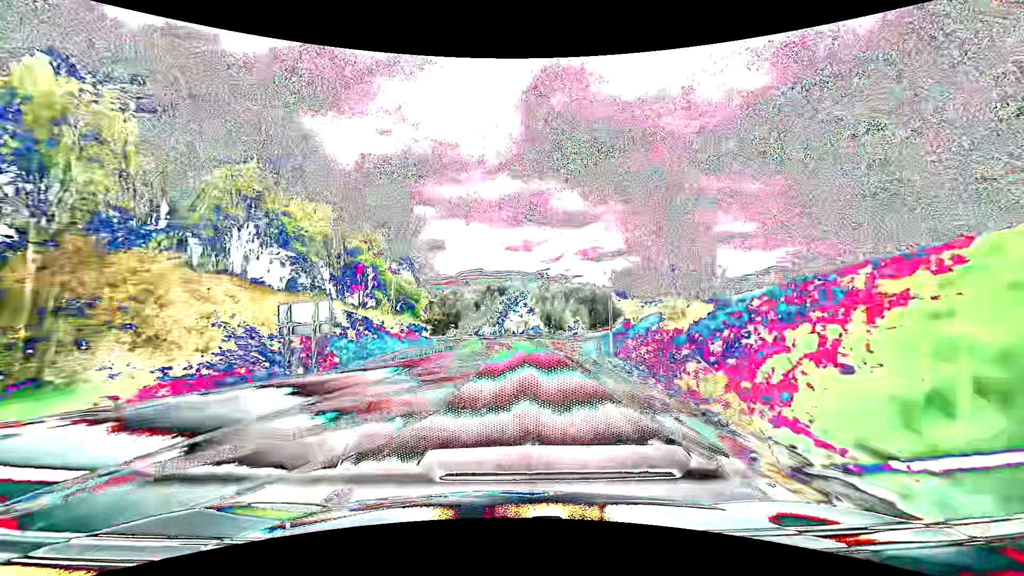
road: primary_link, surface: asphalt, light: Day
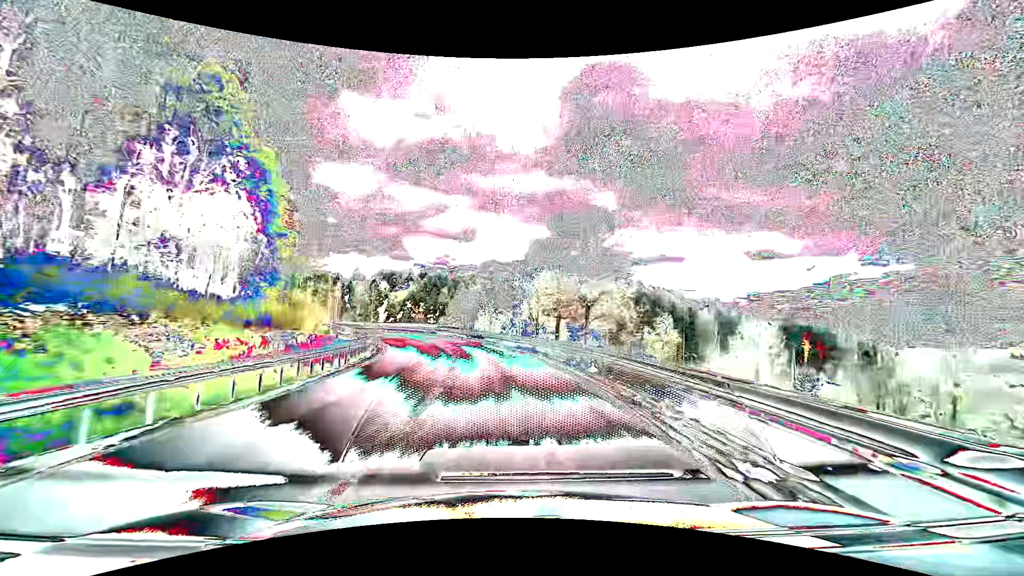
(+0.4, +55.2) m; -2°
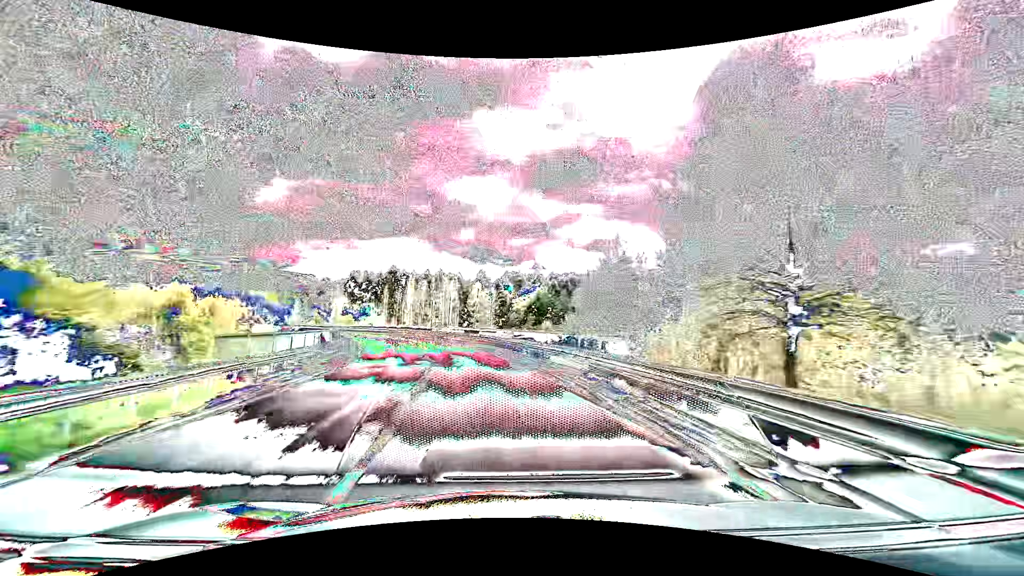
(-4.7, +41.0) m; -15°
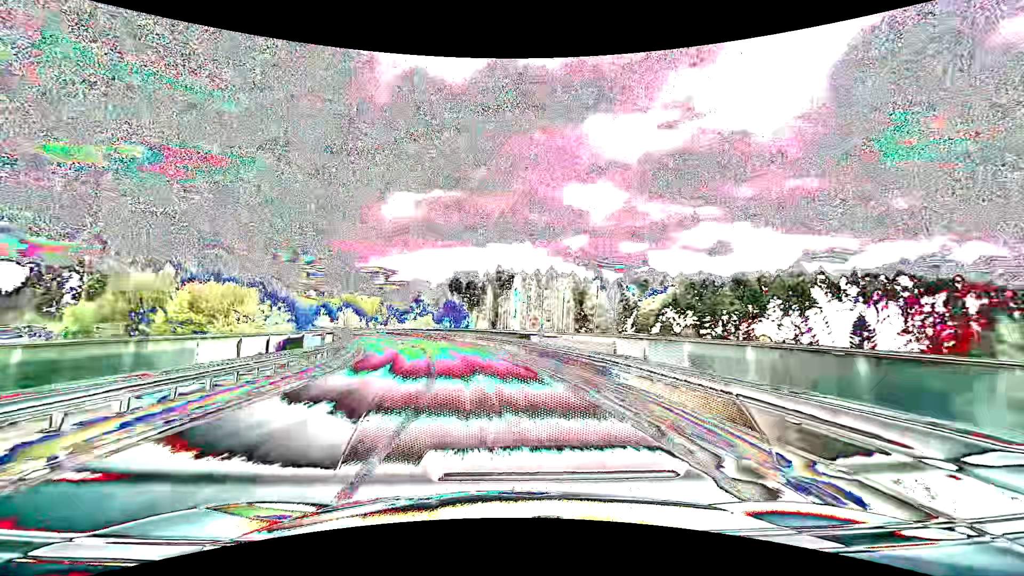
(-3.4, +29.4) m; -13°
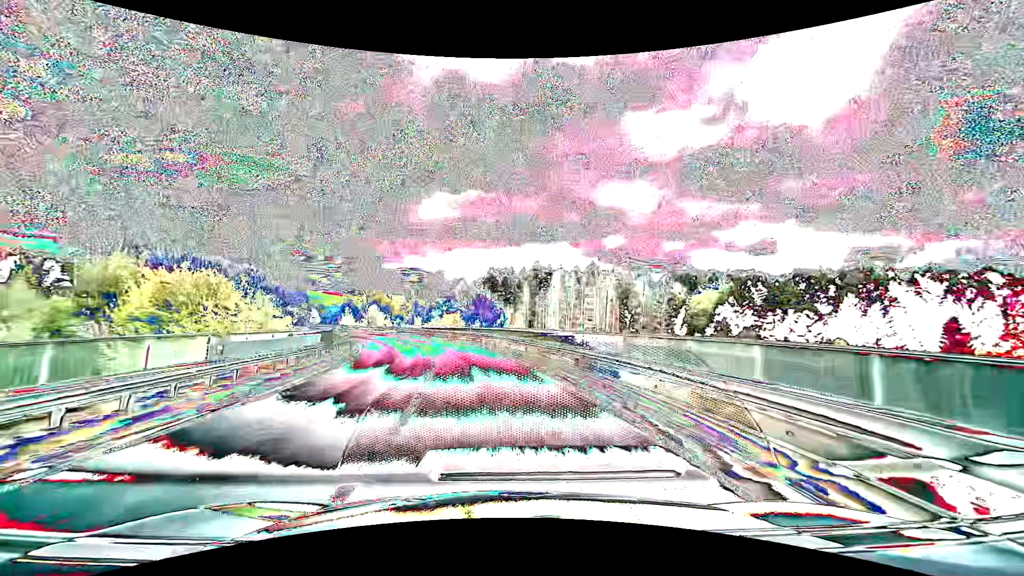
(-0.3, +9.8) m; -4°
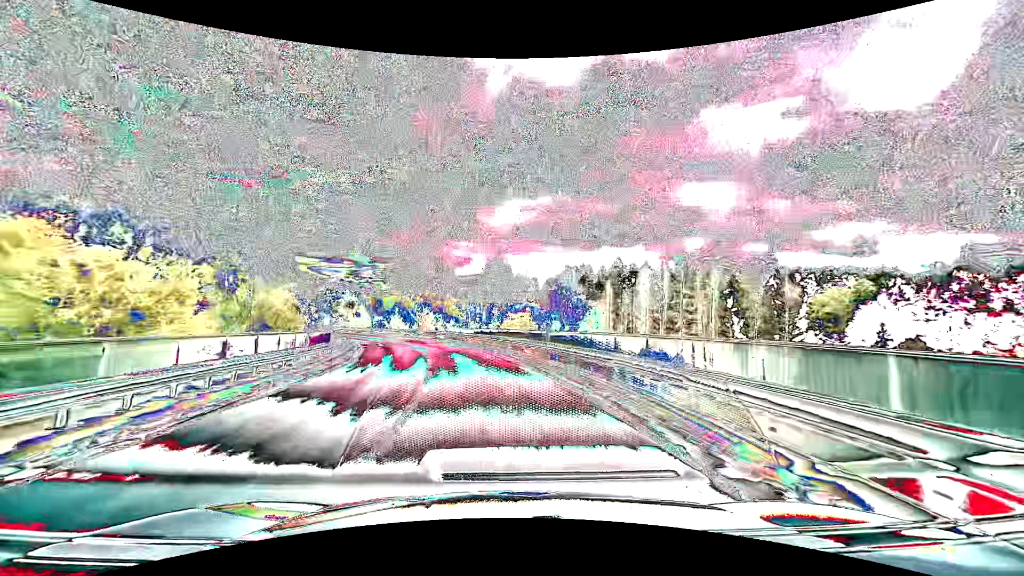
(-1.4, +19.3) m; -8°
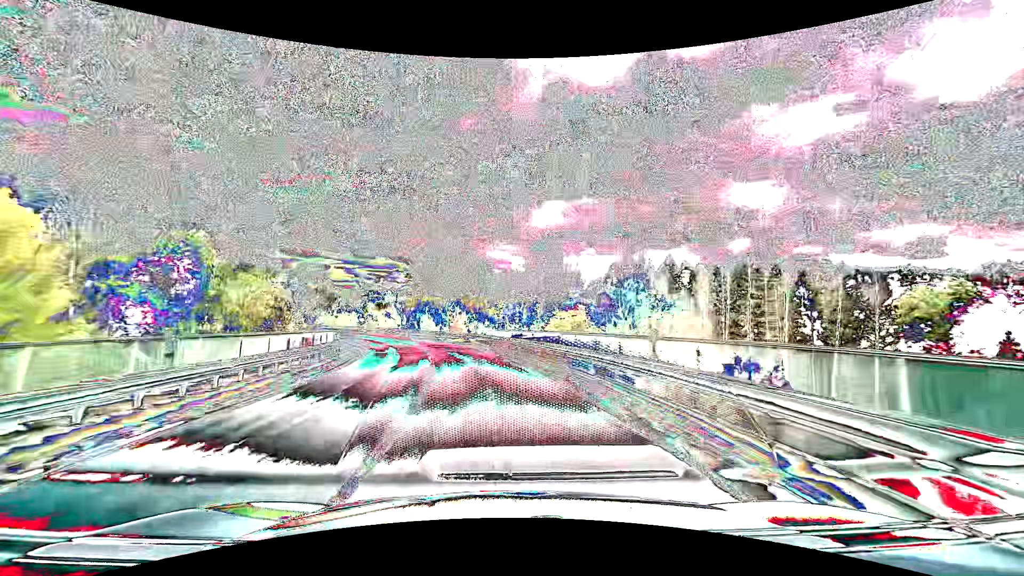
(-0.4, +9.6) m; -5°
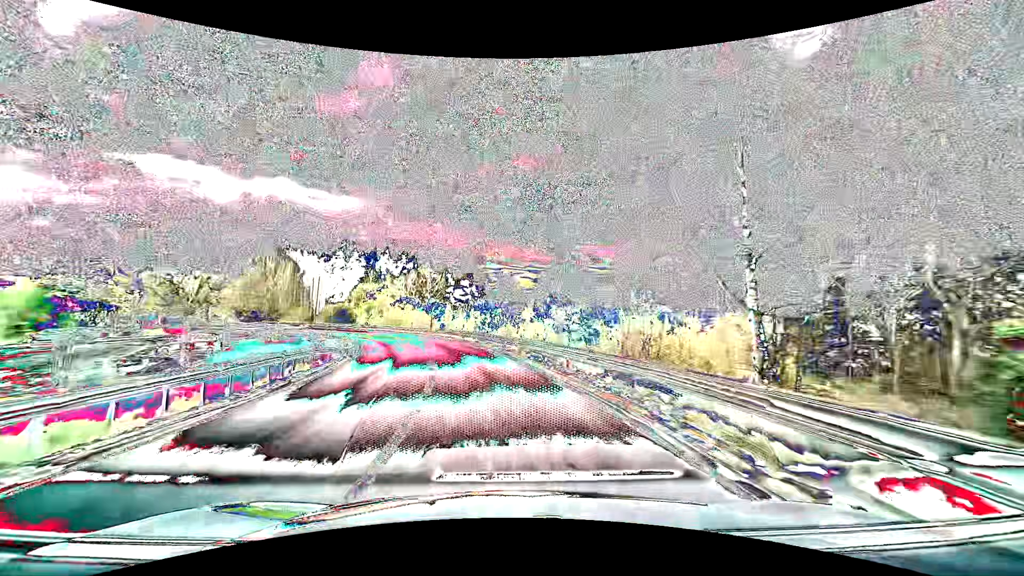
(-8.5, +46.4) m; -20°
(0, +10) (-2, +20) (-3, +30) (-6, +39) (-9, +49) (-14, +58) (-18, +67) (-24, +75) (-30, +83) (-37, +90) m
